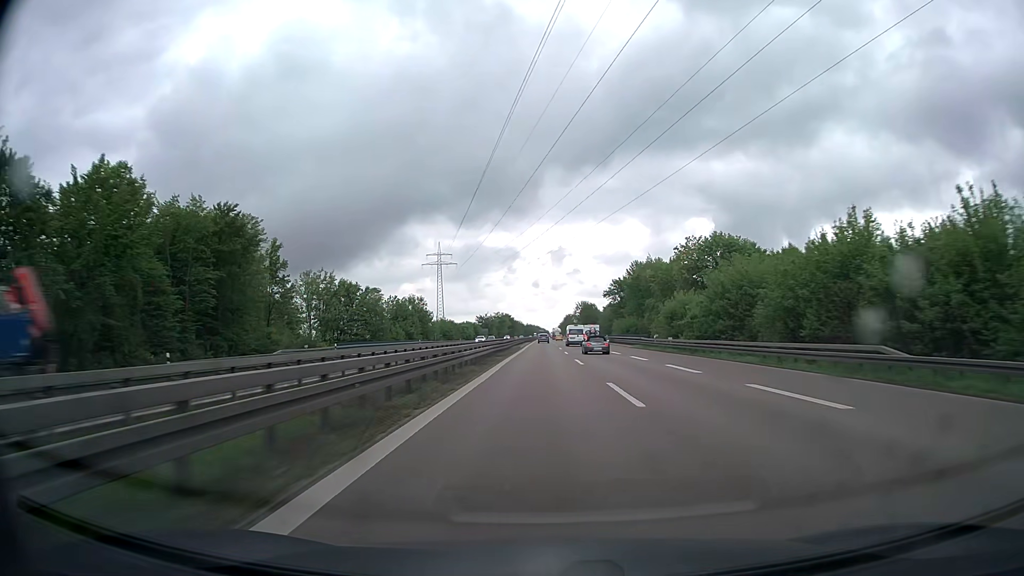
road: trunk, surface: asphalt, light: Day
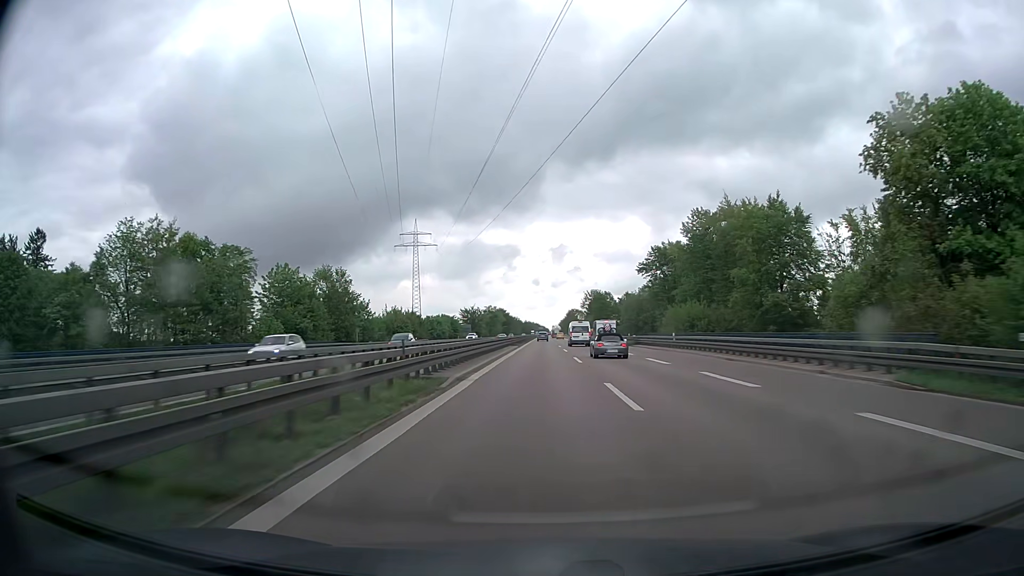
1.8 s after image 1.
(+0.1, +54.9) m; 0°
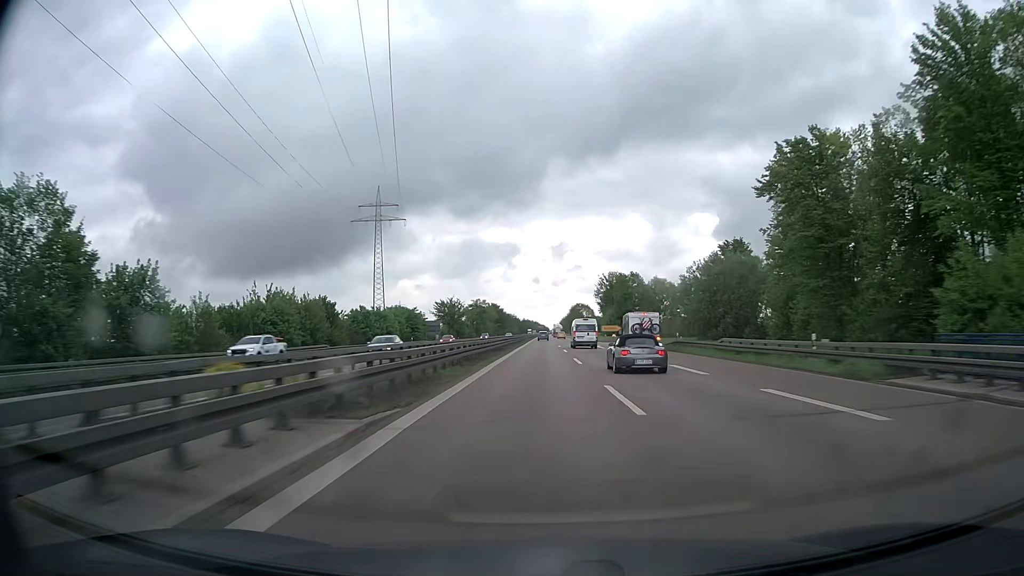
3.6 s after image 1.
(0.0, +54.8) m; 0°
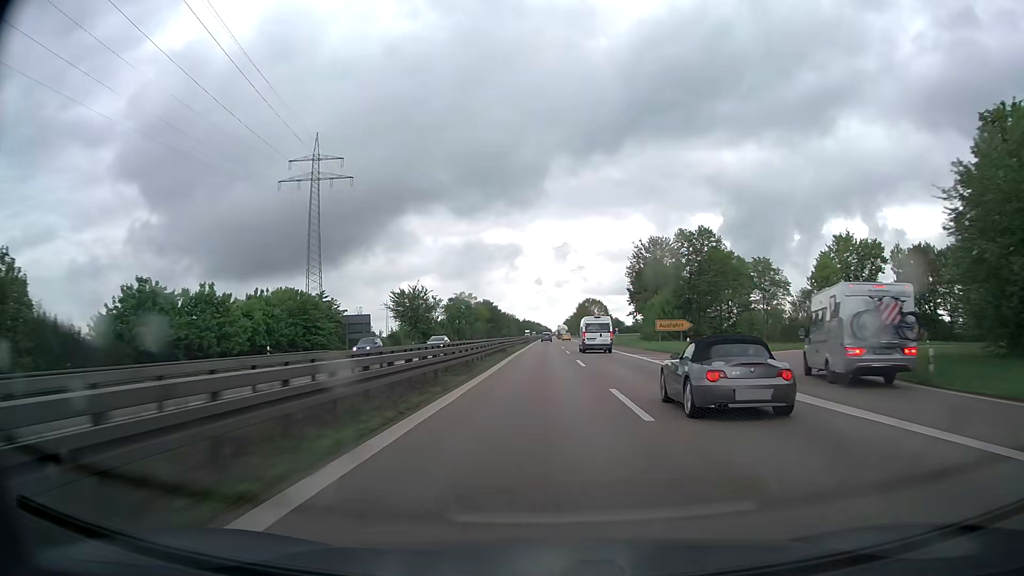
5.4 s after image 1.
(0.0, +54.8) m; 0°
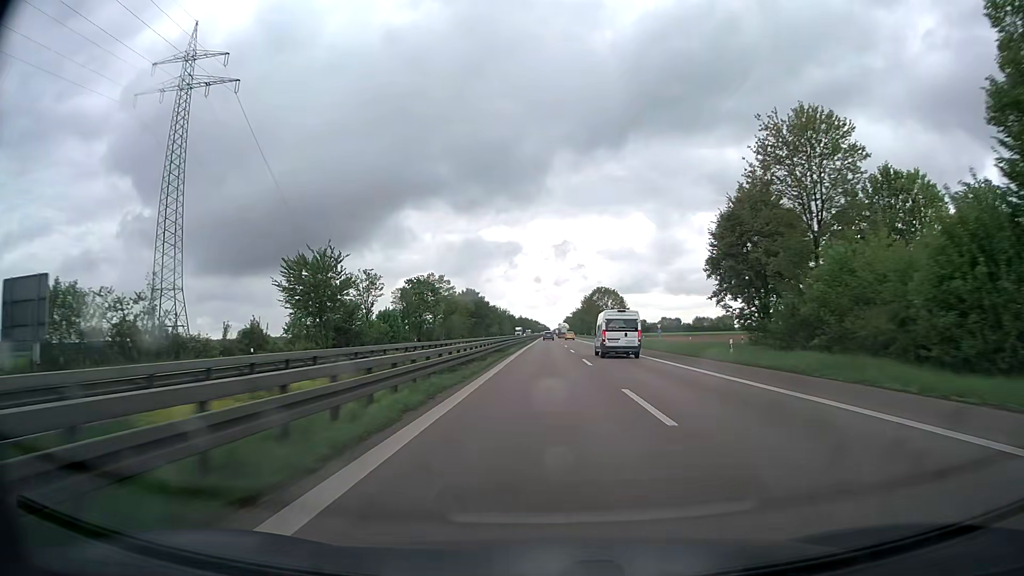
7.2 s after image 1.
(-0.1, +54.8) m; 0°
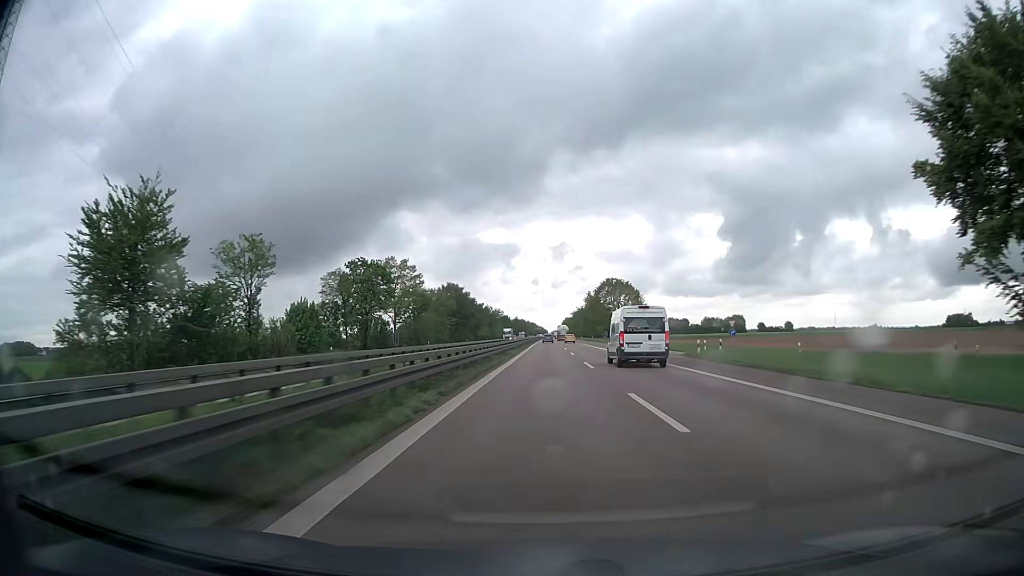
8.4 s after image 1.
(+0.1, +36.6) m; 0°
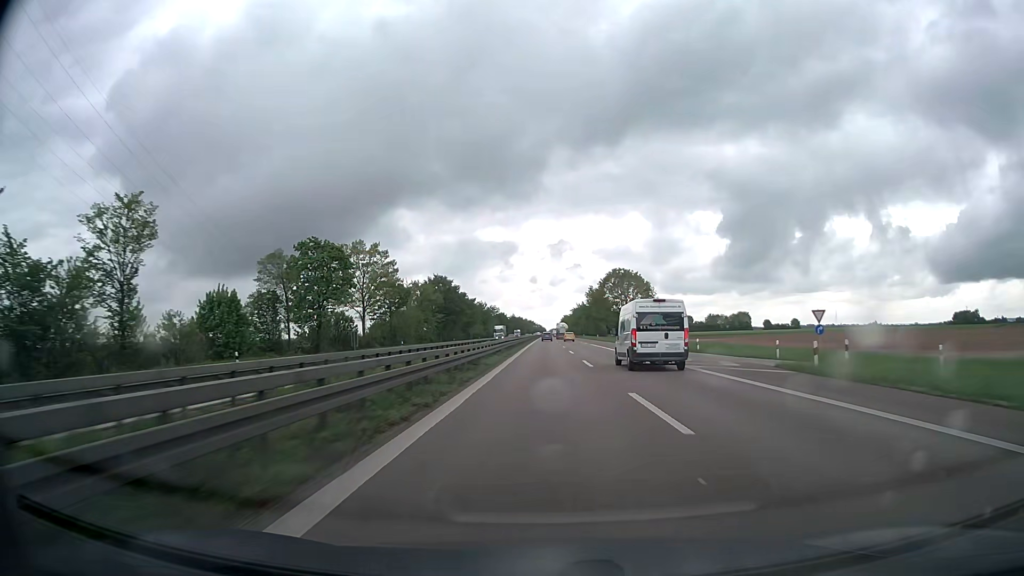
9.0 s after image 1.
(0.0, +18.3) m; 0°
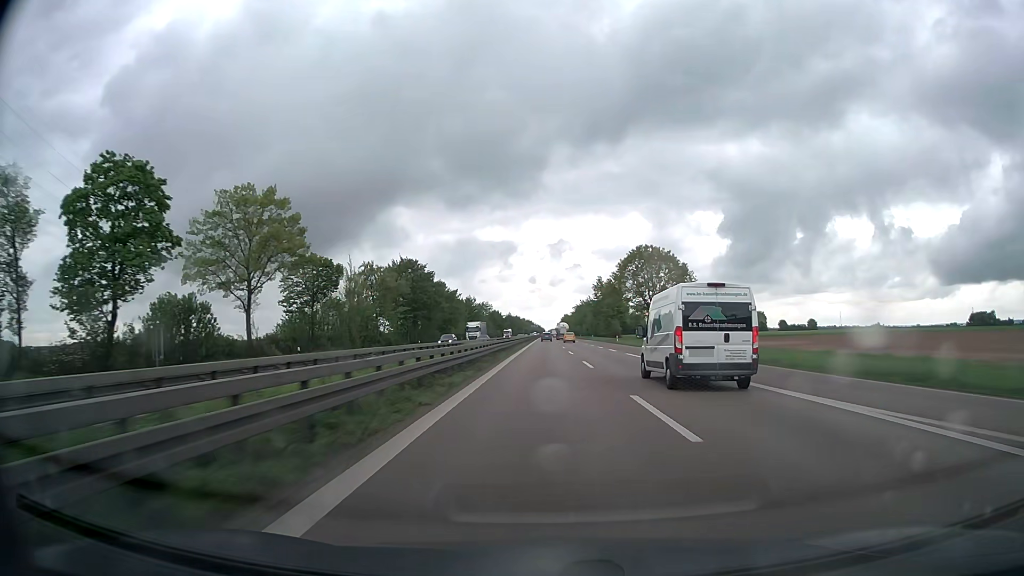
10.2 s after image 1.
(0.0, +36.7) m; 0°
(0, +10) (0, +20) (0, +30) (0, +40) (0, +50) (0, +60) (0, +70) (0, +80) (0, +90) (0, +100) m
